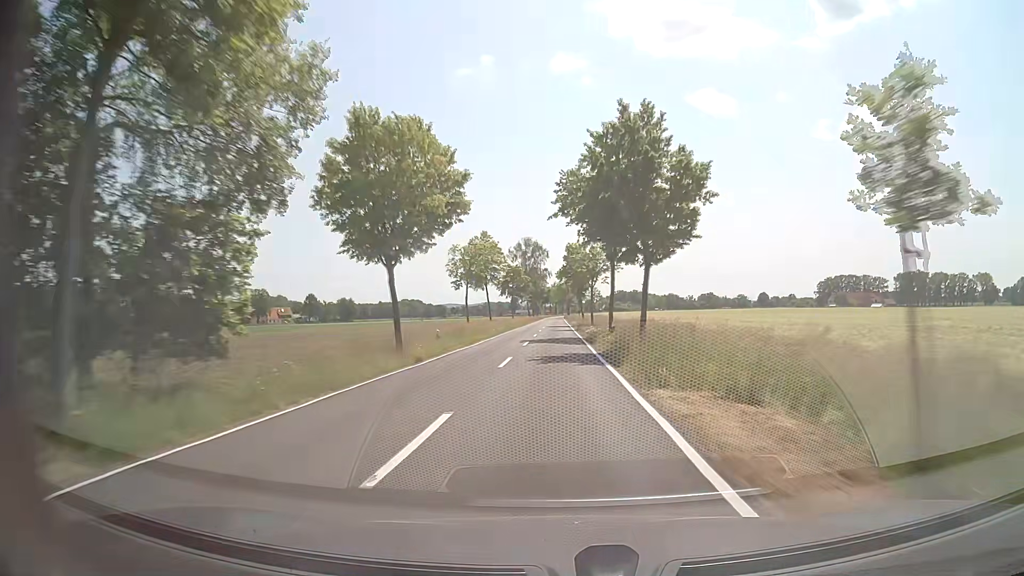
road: tertiary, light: Day
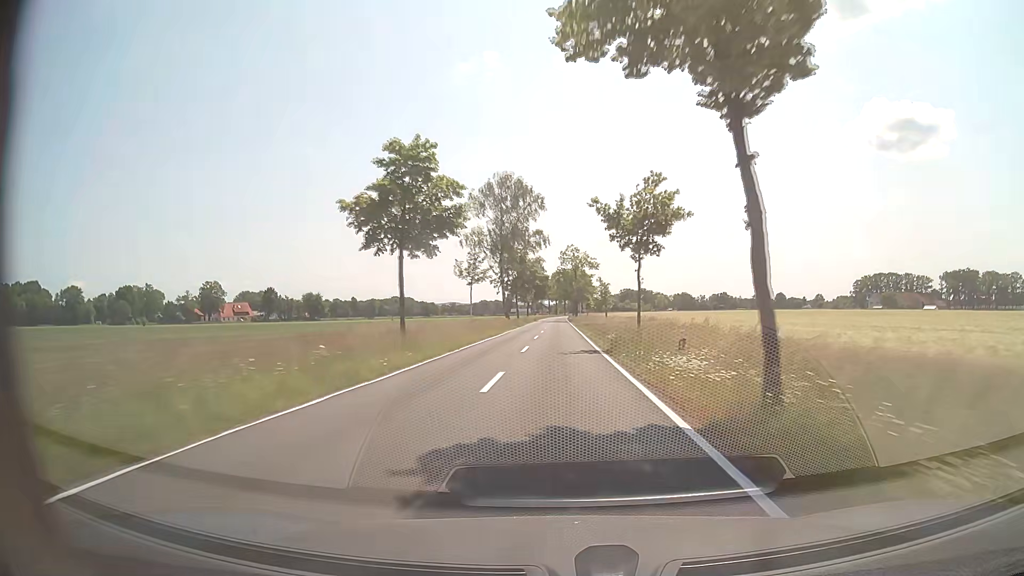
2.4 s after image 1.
(-0.3, +65.8) m; 0°
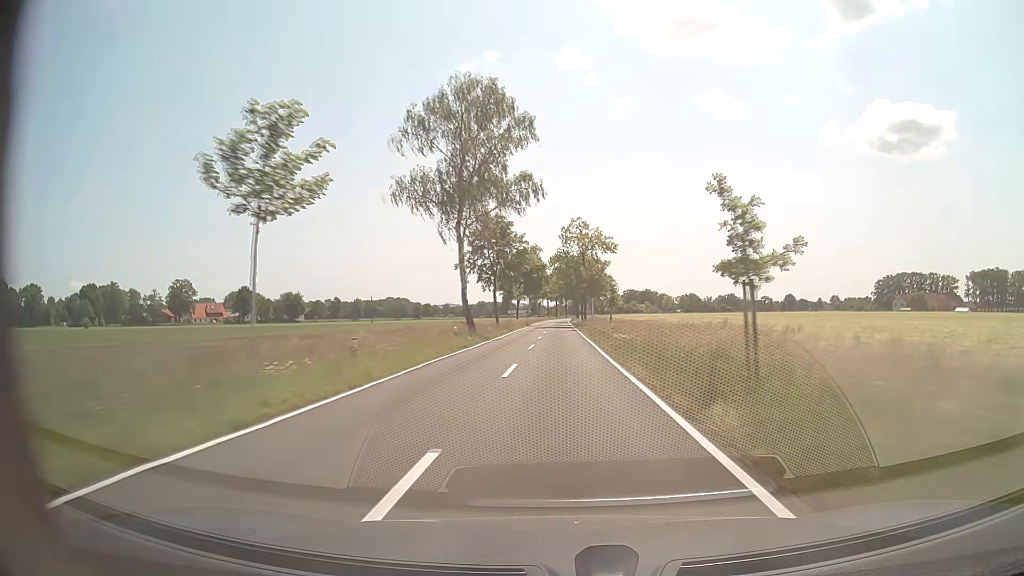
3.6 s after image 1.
(0.0, +32.9) m; 0°
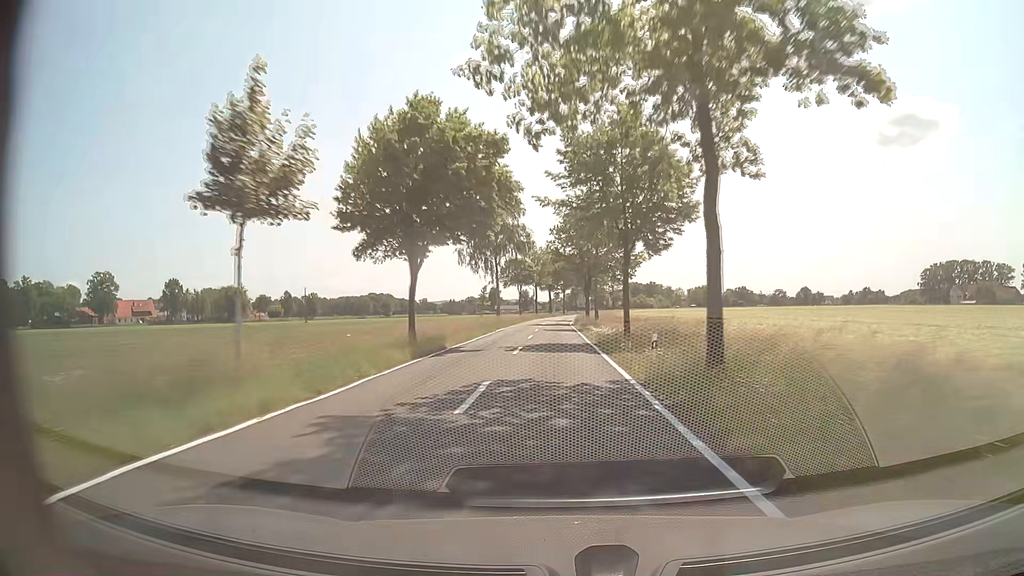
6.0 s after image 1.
(+0.6, +65.8) m; +1°
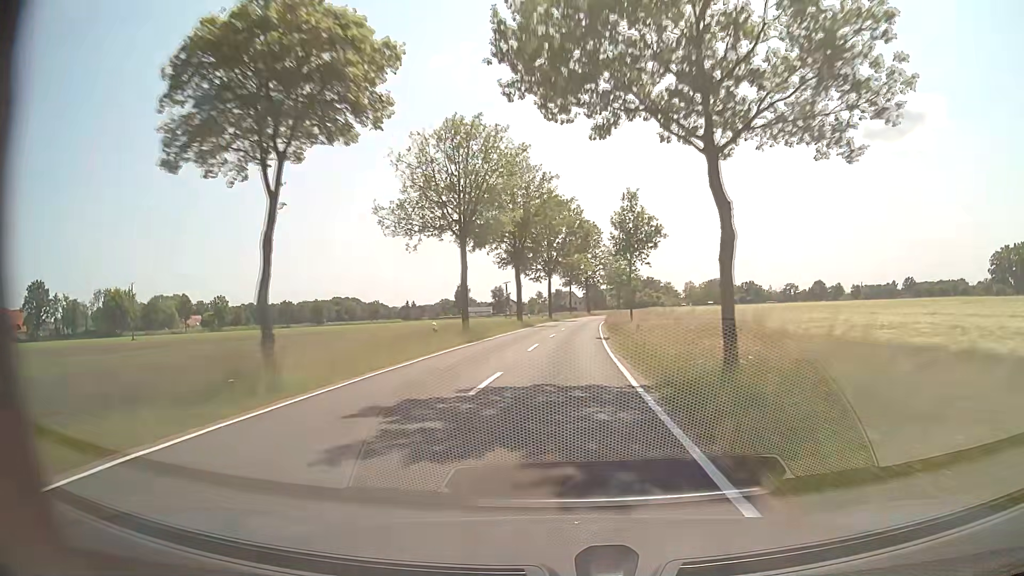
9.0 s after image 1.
(+0.2, +82.0) m; +1°
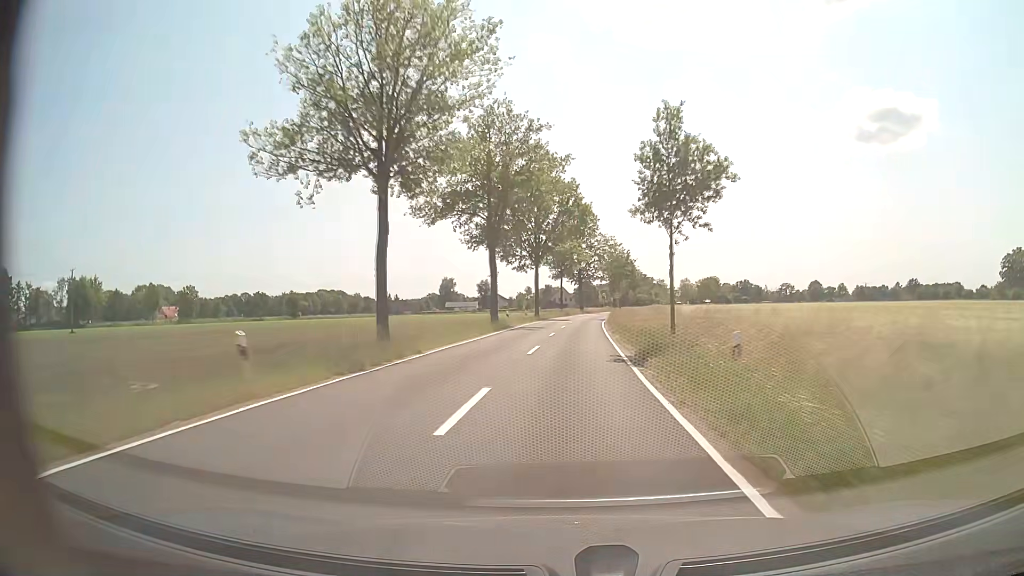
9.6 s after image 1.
(+0.2, +15.8) m; +1°
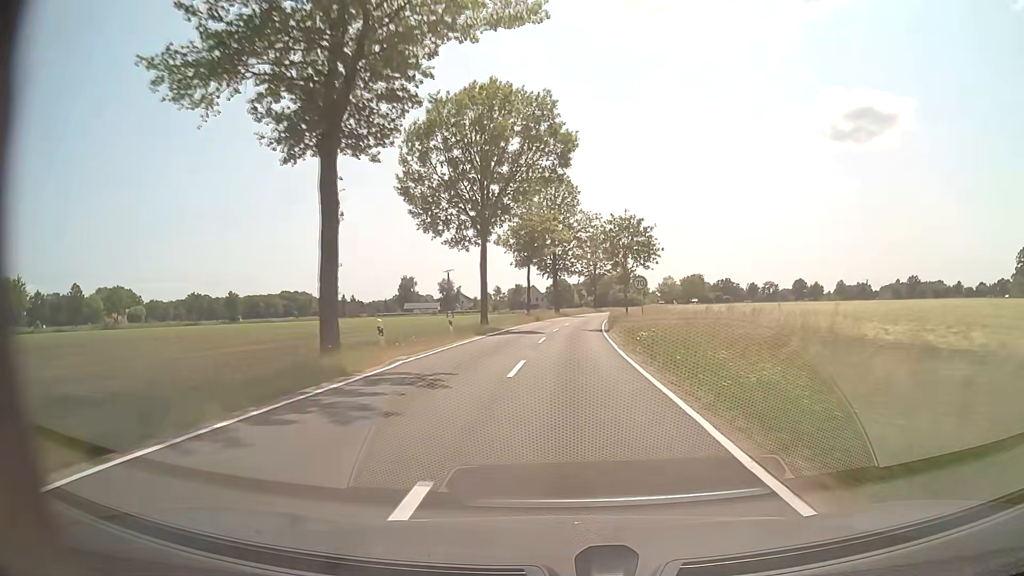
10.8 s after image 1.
(+0.6, +29.3) m; +2°
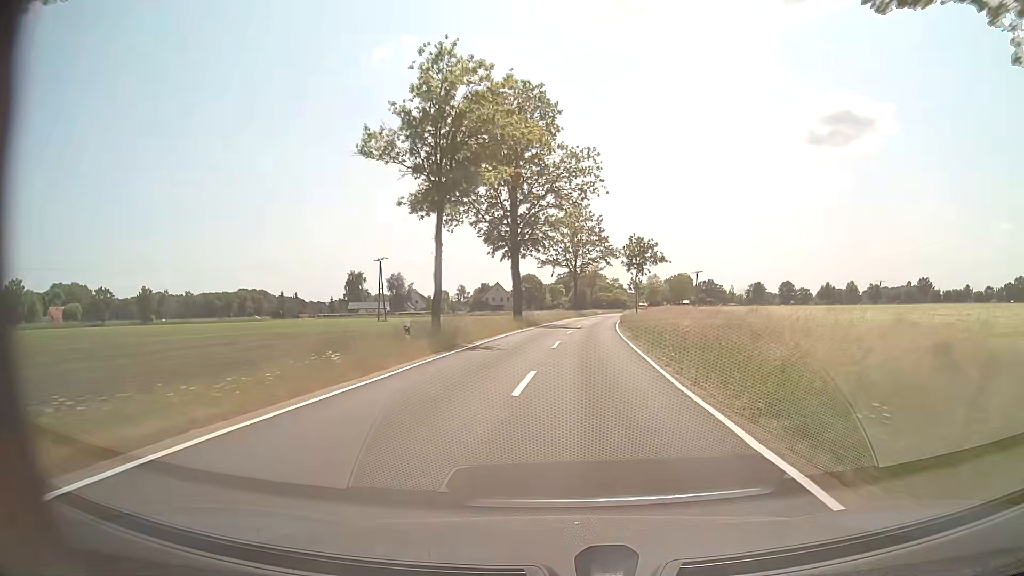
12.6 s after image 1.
(+0.8, +37.9) m; +3°
(0, +10) (0, +20) (+1, +30) (+2, +40) (+3, +50) (+4, +60) (+5, +70) (+6, +80) (+7, +90) (+8, +100) m
